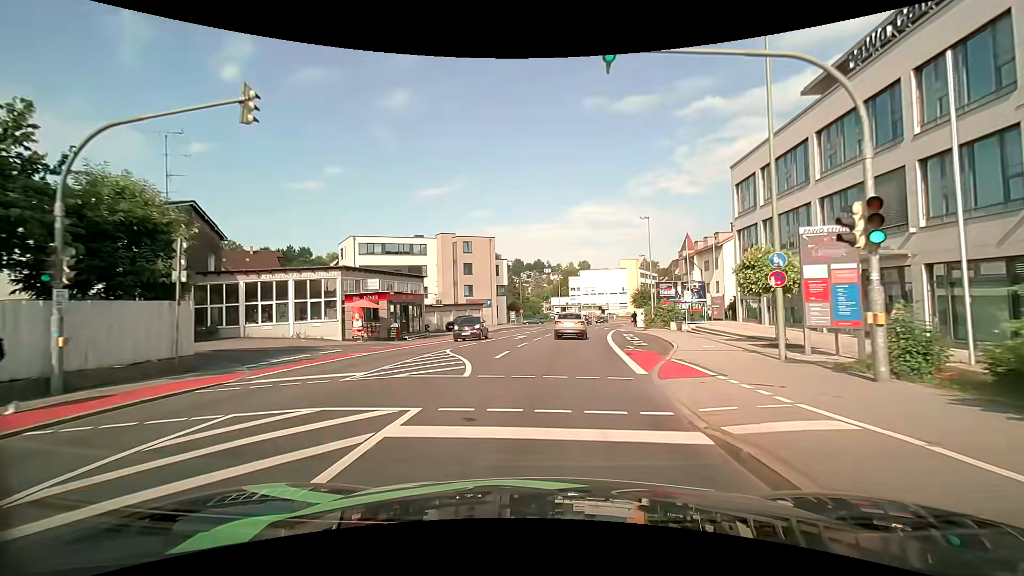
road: tertiary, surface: asphalt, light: Day
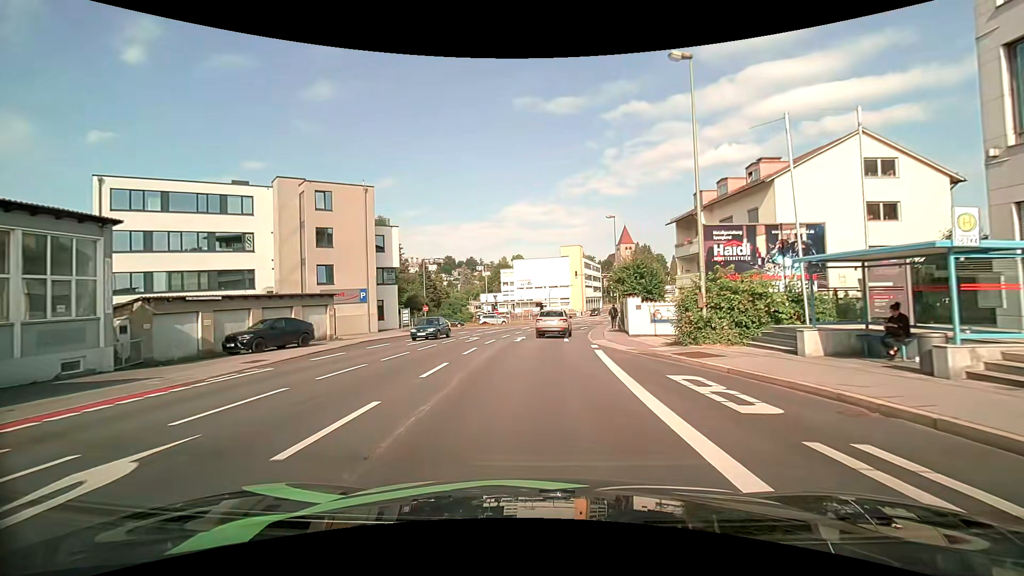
(+2.2, +28.8) m; +8°
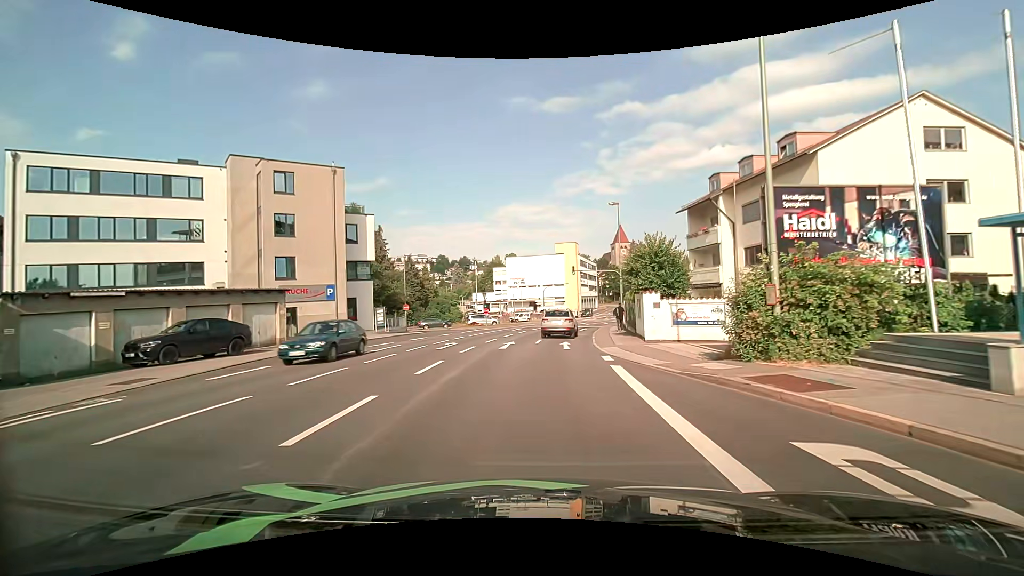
(0.0, +5.6) m; 0°
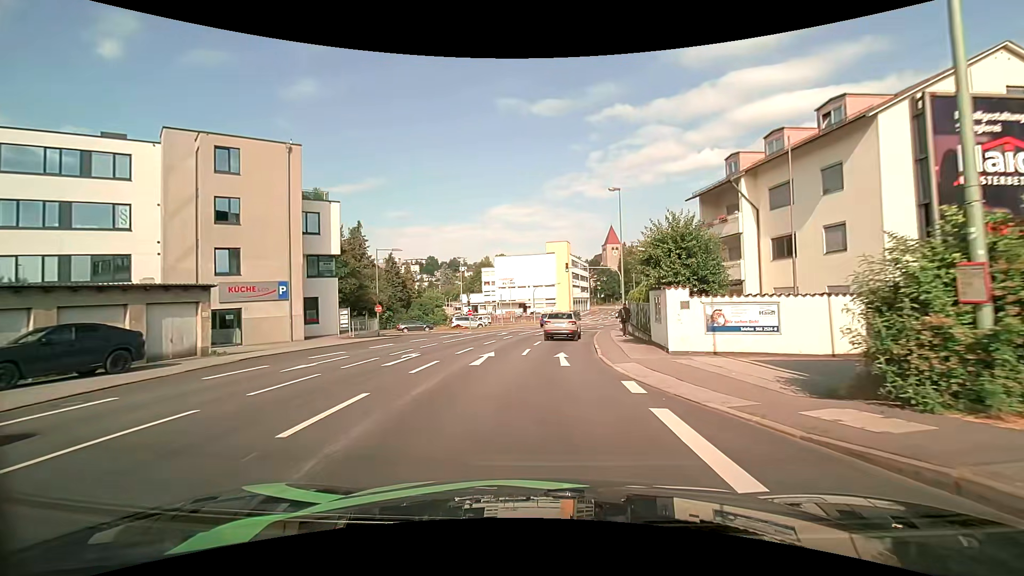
(+0.1, +5.5) m; +2°
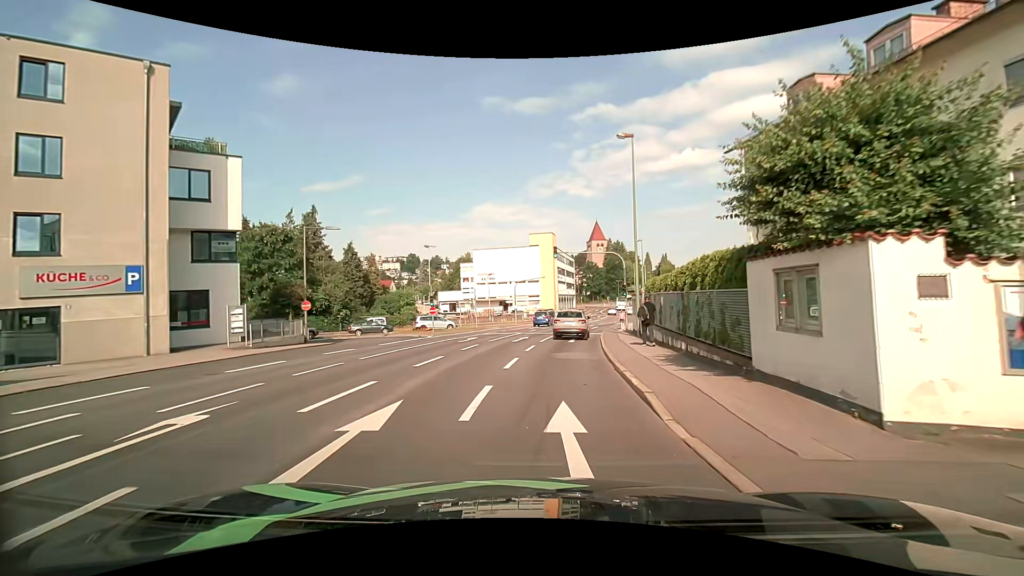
(0.0, +10.5) m; +1°
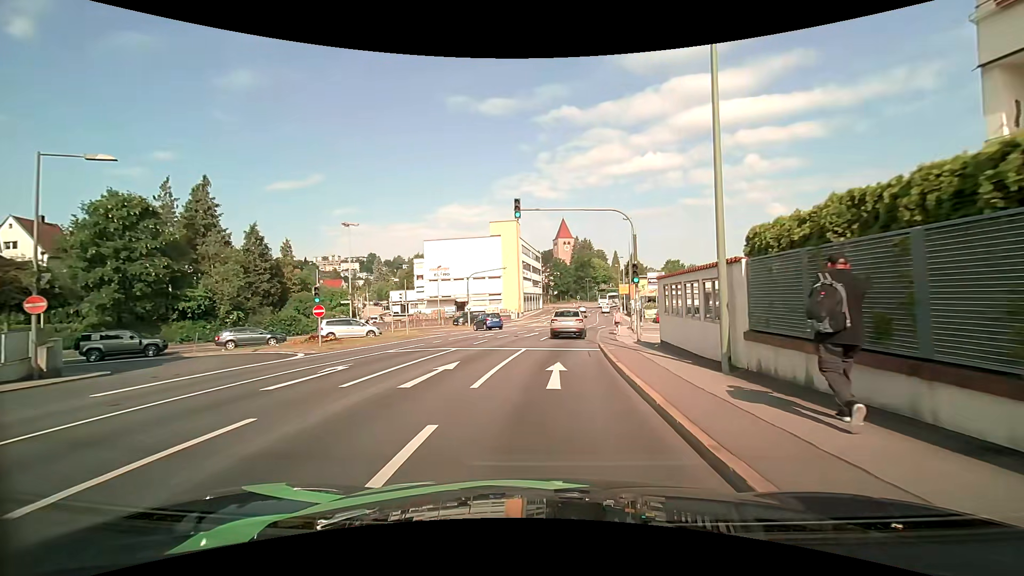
(+0.5, +15.3) m; +3°
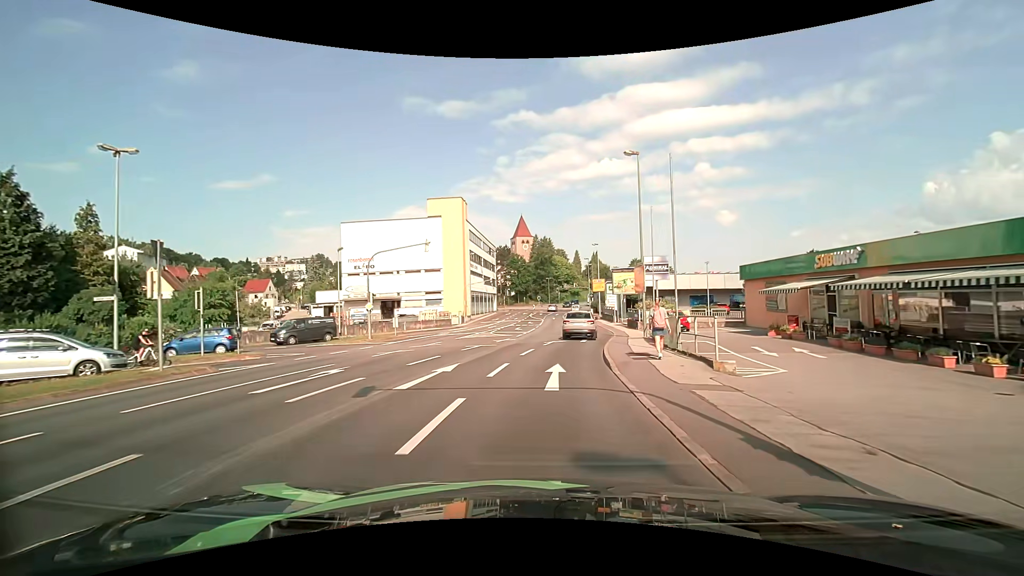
(+1.0, +20.7) m; +5°
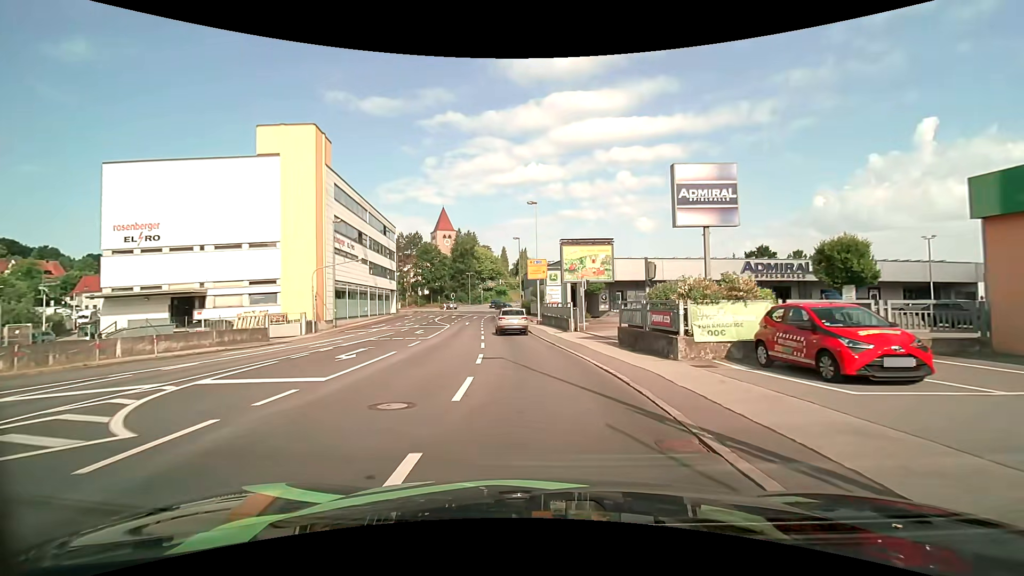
(+1.9, +26.9) m; +8°
